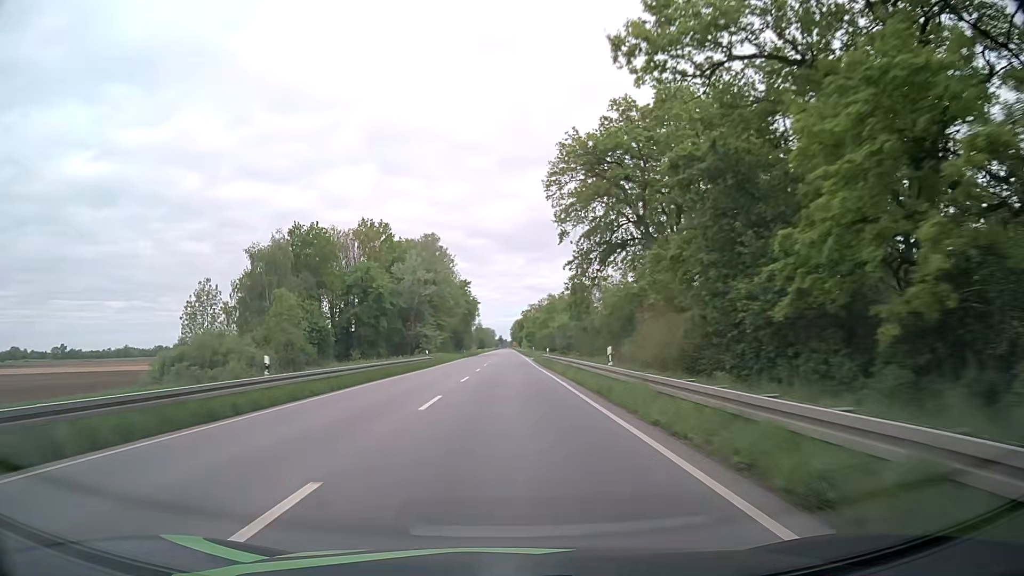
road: primary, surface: asphalt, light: Day
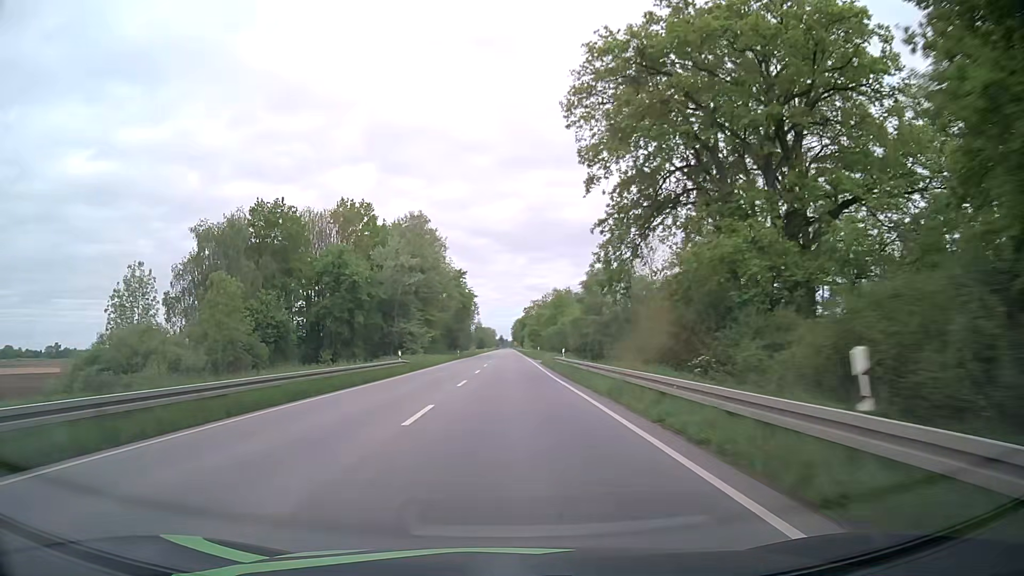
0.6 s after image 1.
(0.0, +15.0) m; 0°
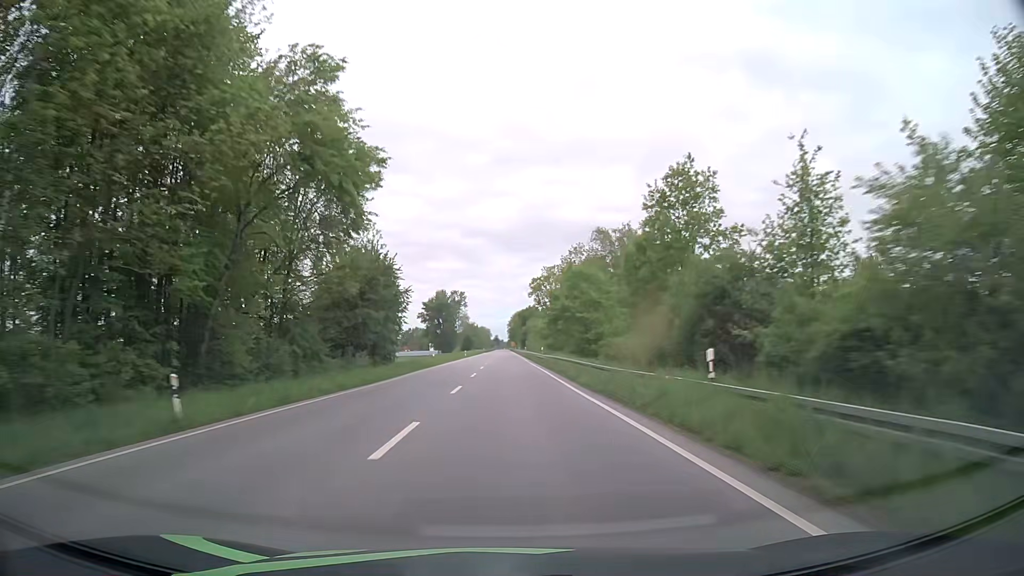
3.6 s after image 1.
(-0.2, +75.9) m; 0°
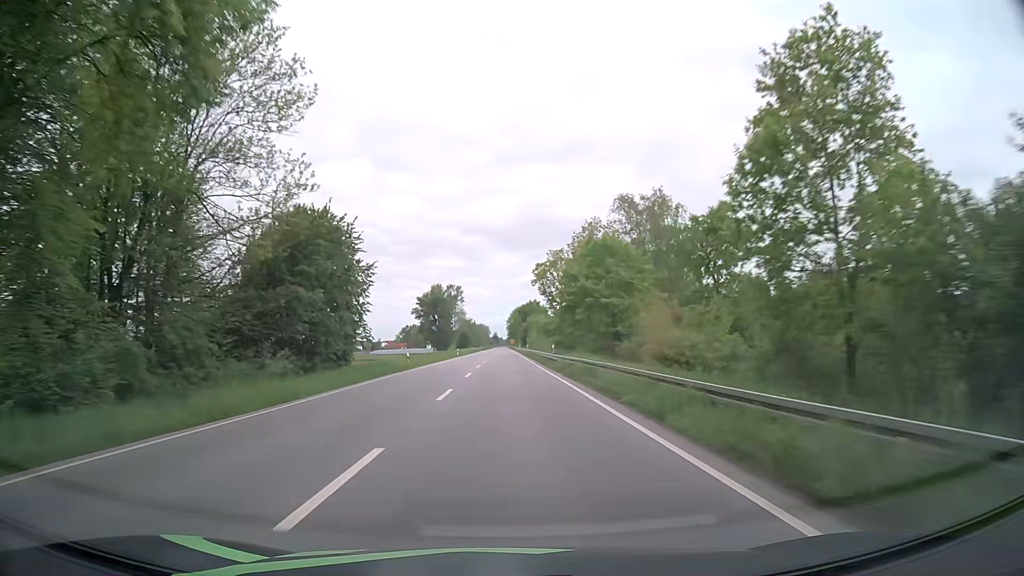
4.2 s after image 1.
(0.0, +15.4) m; 0°
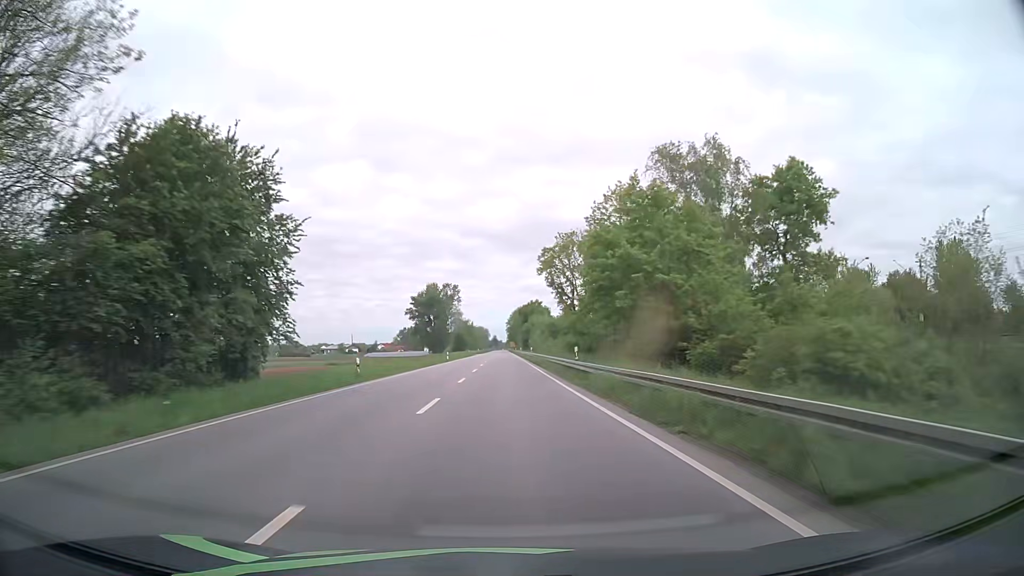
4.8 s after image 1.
(0.0, +15.4) m; 0°
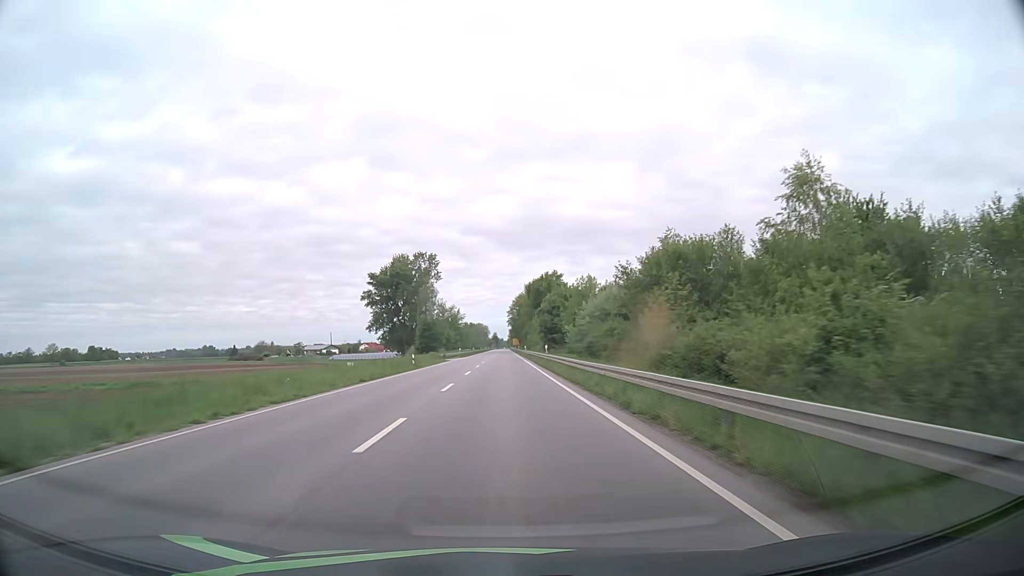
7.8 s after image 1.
(0.0, +77.5) m; 0°
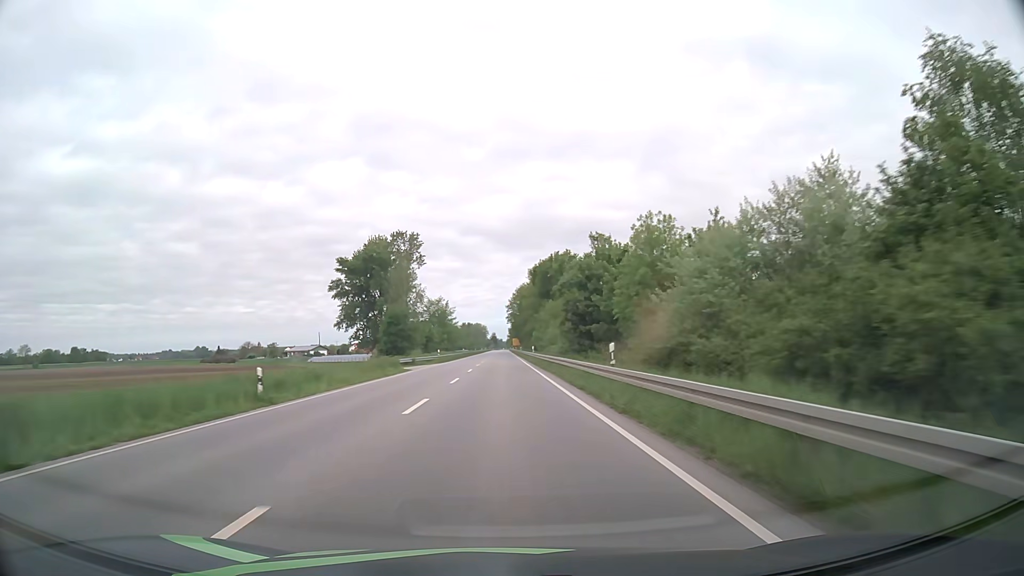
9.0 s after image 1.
(+0.1, +31.2) m; 0°
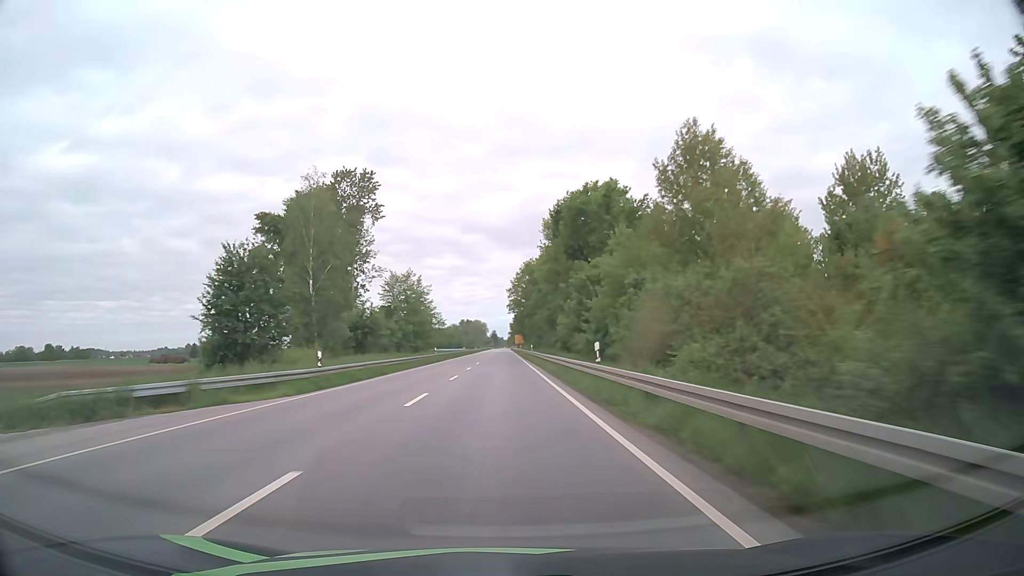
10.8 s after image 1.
(+0.1, +46.8) m; 0°
(0, +10) (0, +20) (0, +30) (0, +40) (0, +50) (0, +60) (0, +70) (0, +80) (0, +90) (0, +100) m
